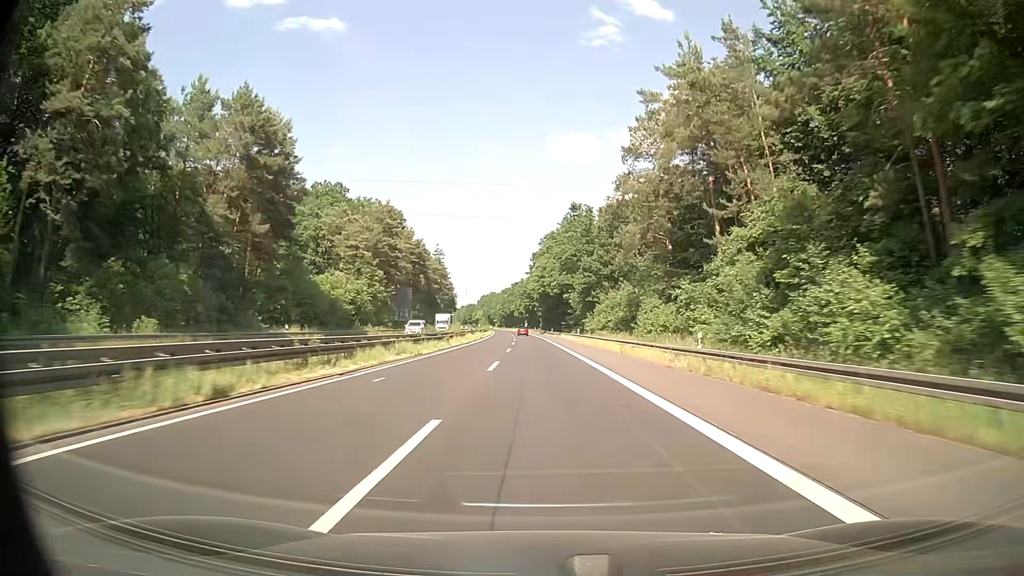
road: trunk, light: Day
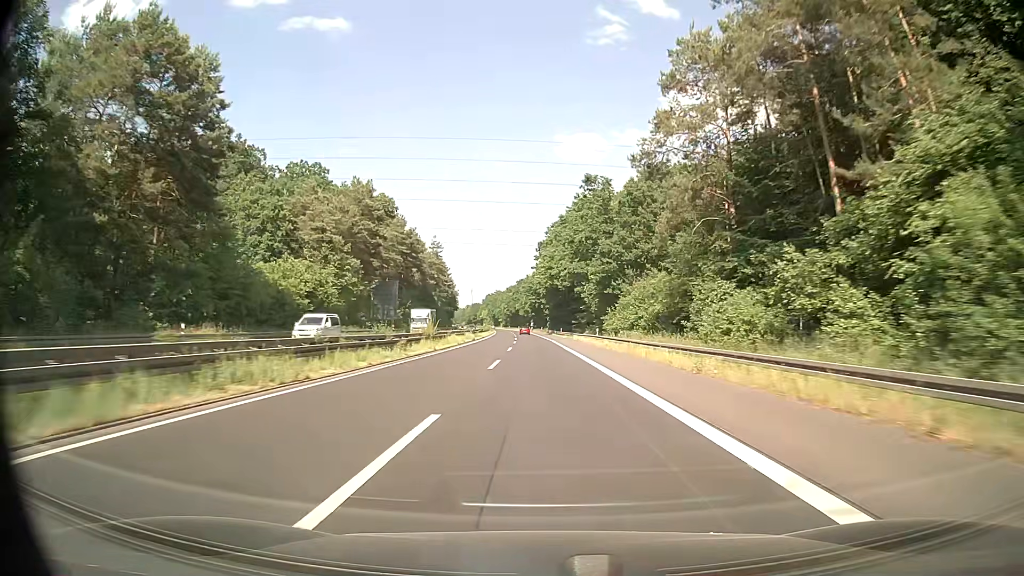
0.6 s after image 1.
(-0.1, +17.6) m; -1°
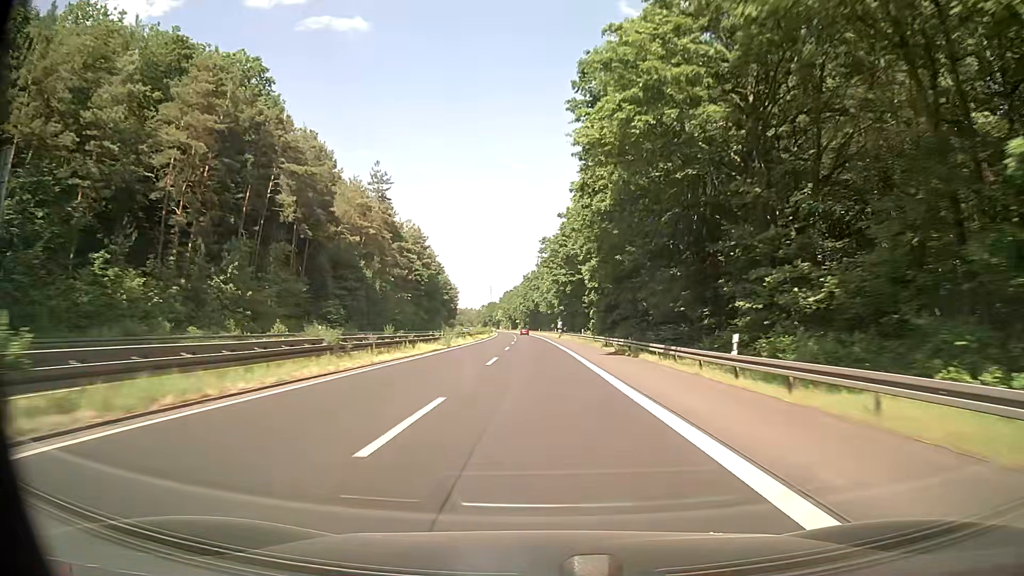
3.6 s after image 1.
(-1.3, +87.7) m; -2°
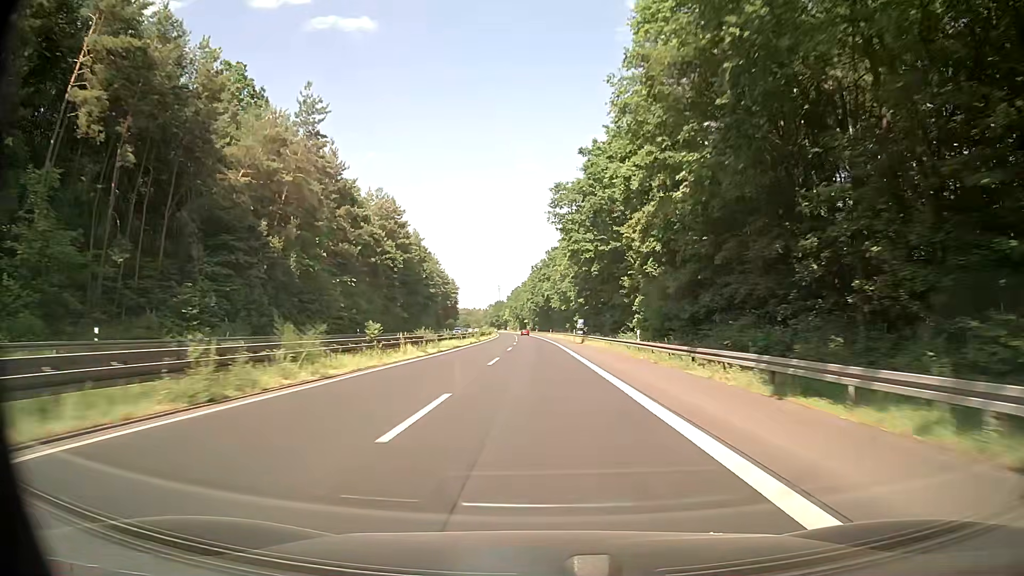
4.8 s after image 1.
(-0.2, +35.0) m; -1°
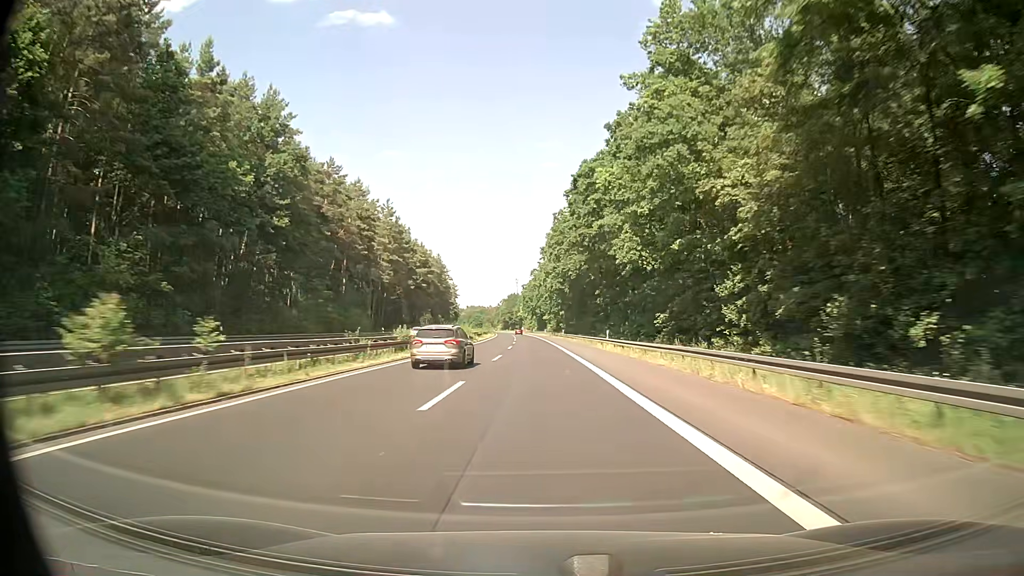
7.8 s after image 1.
(-1.6, +87.2) m; -2°
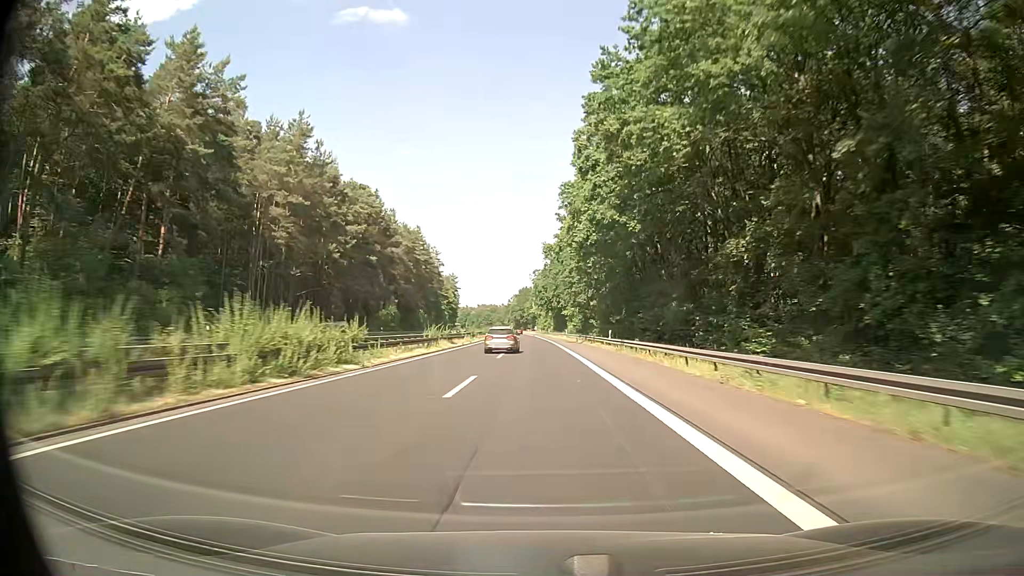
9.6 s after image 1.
(-0.2, +52.3) m; -1°
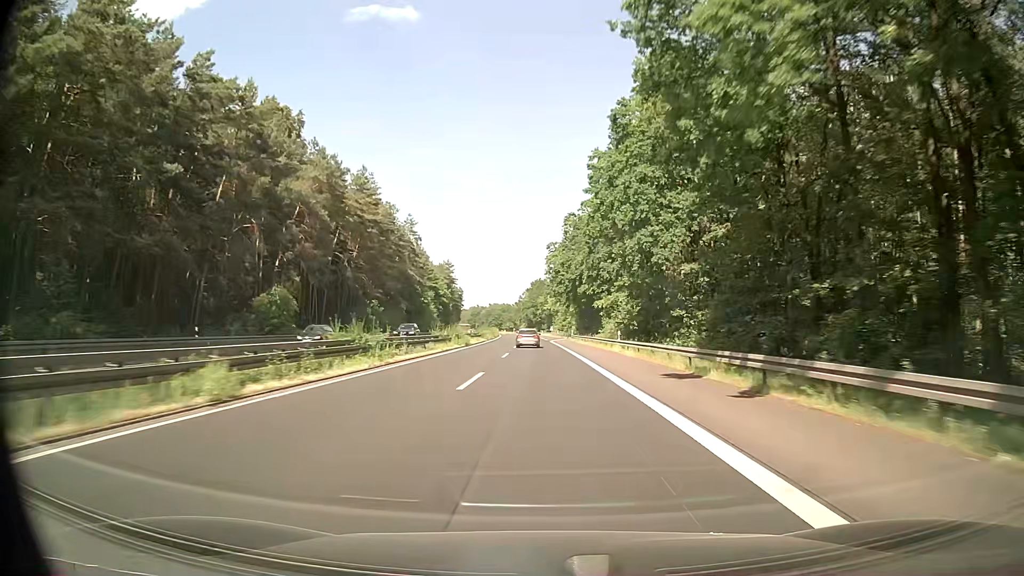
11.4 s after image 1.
(-0.7, +52.2) m; -1°
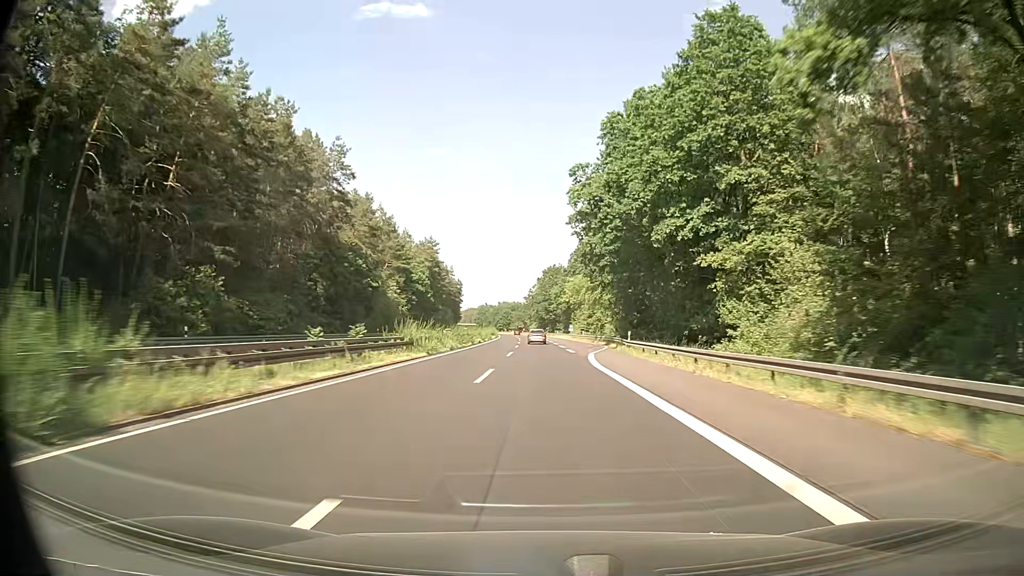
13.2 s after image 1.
(-0.6, +52.2) m; -1°
(0, +10) (0, +20) (0, +30) (0, +40) (0, +50) (0, +60) (-1, +70) (-1, +80) (-1, +90) (-2, +100) m
